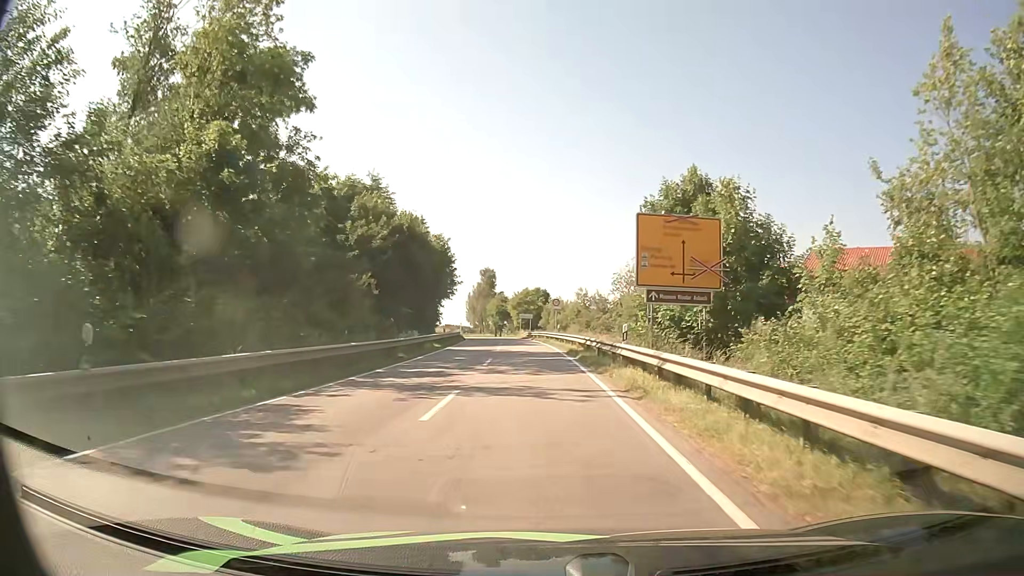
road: secondary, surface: asphalt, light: Day
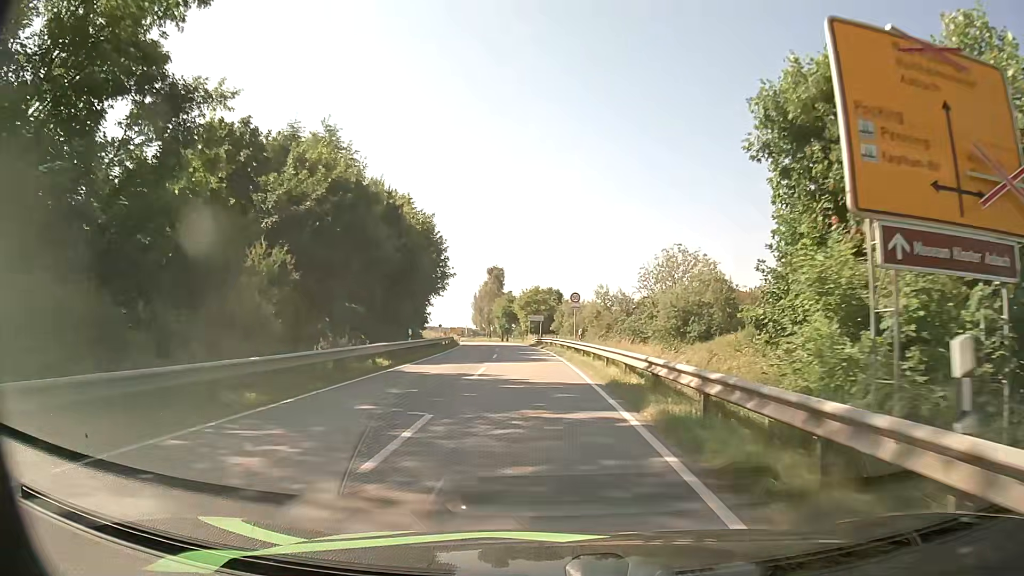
(-0.1, +15.2) m; -1°
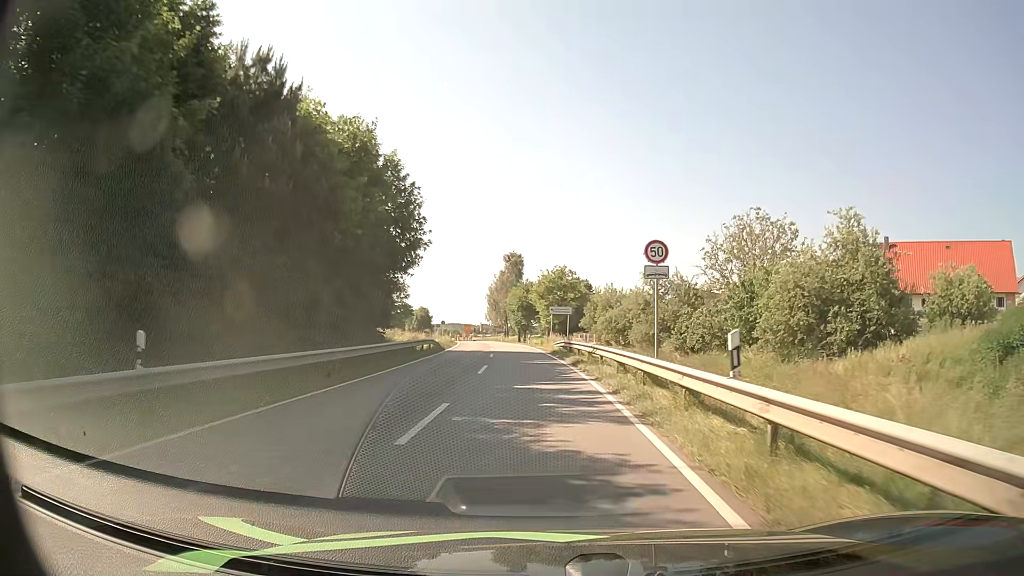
(-0.4, +22.8) m; -2°
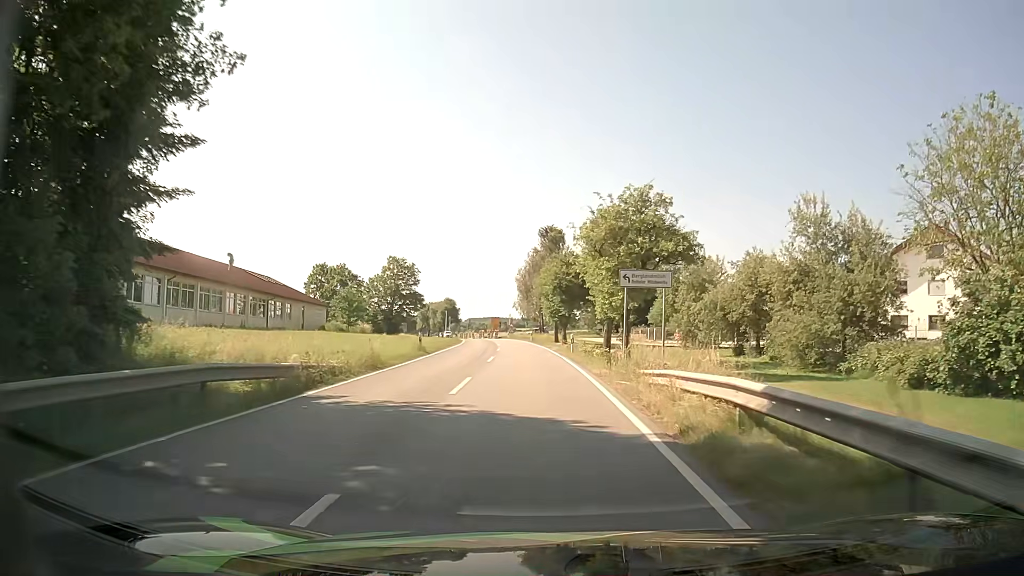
(-0.8, +30.6) m; -4°
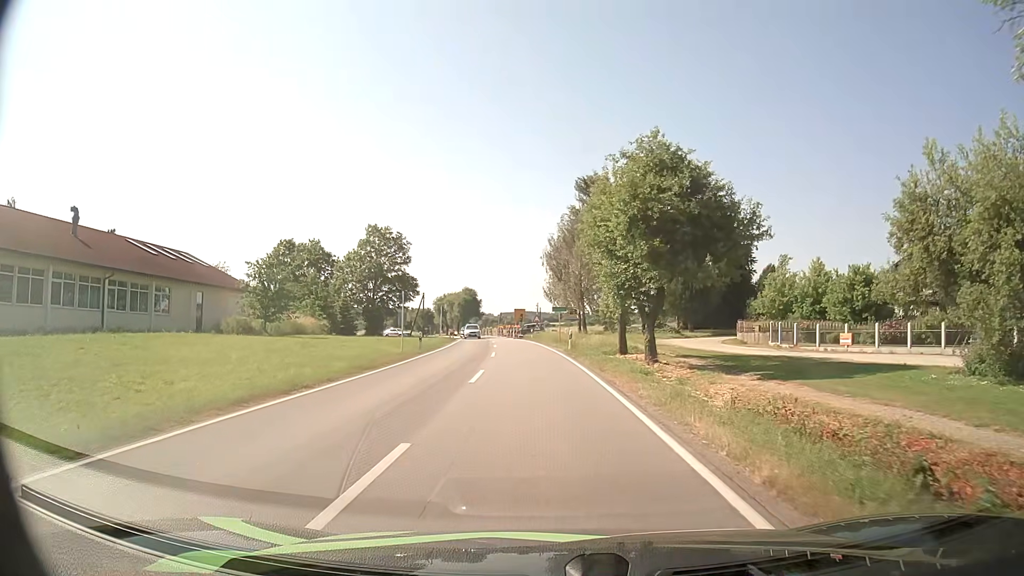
(-0.9, +33.5) m; -3°
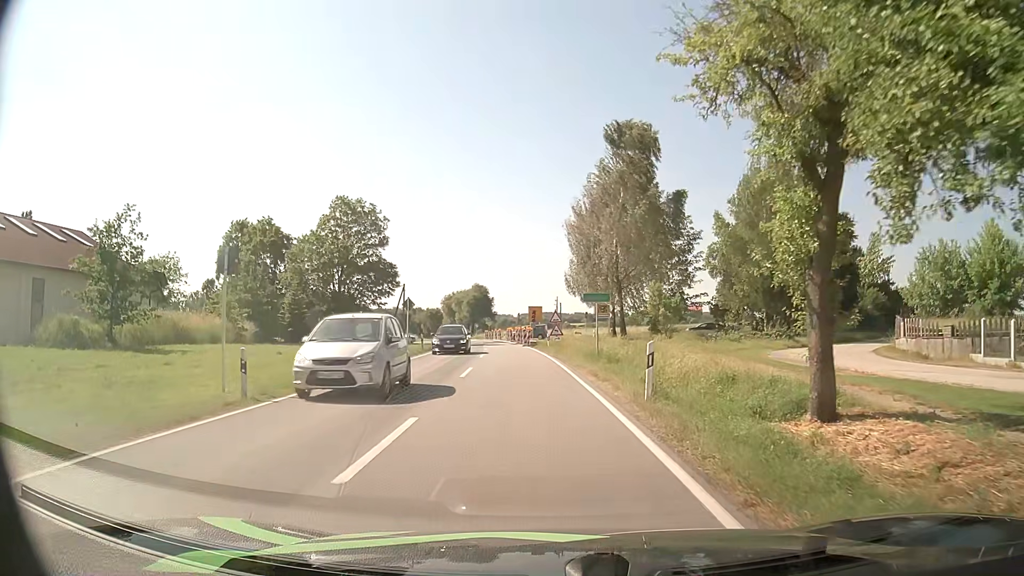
(-0.2, +21.6) m; -2°
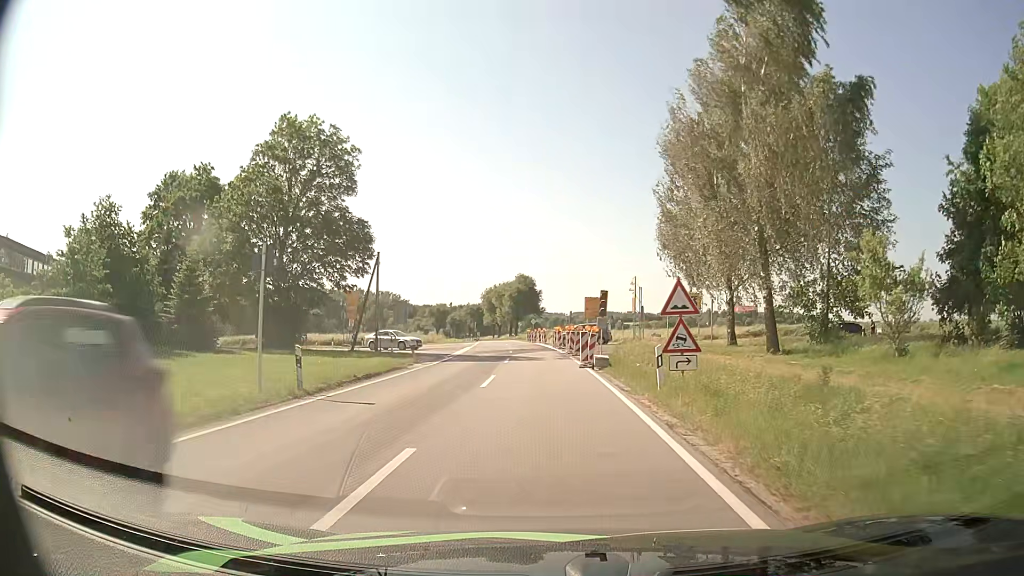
(-0.7, +26.3) m; -4°
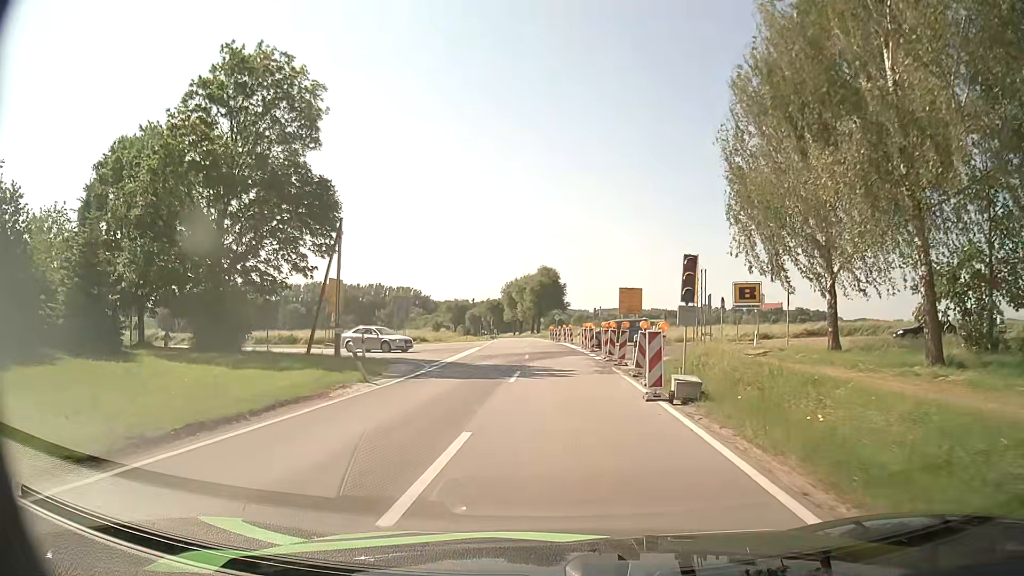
(-0.2, +11.1) m; -2°
(0, +10) (0, +20) (0, +30) (0, +40) (0, +50) (-1, +60) (-1, +70) (-2, +80) (-2, +90) (-3, +100) m
